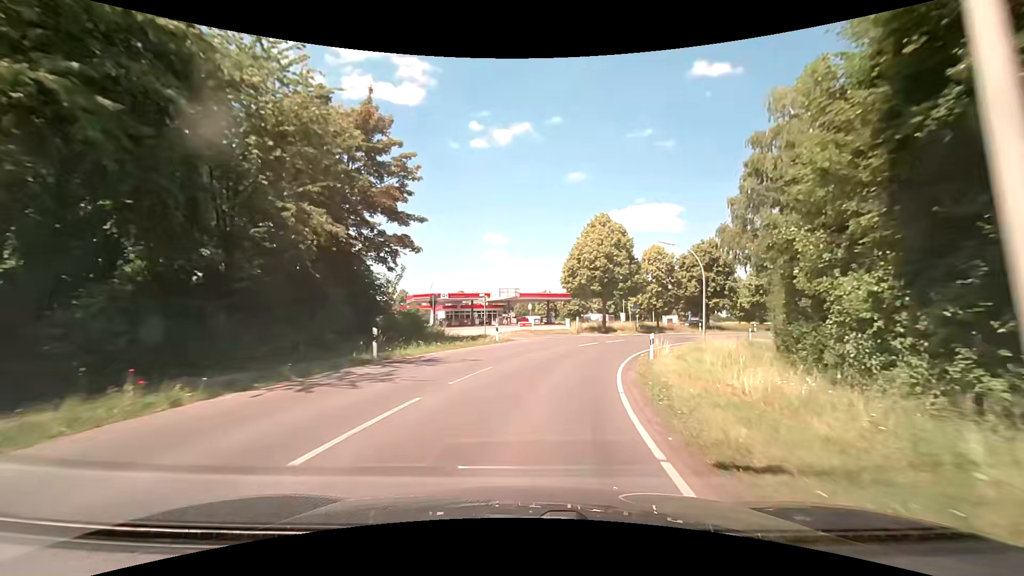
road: secondary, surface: asphalt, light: Day
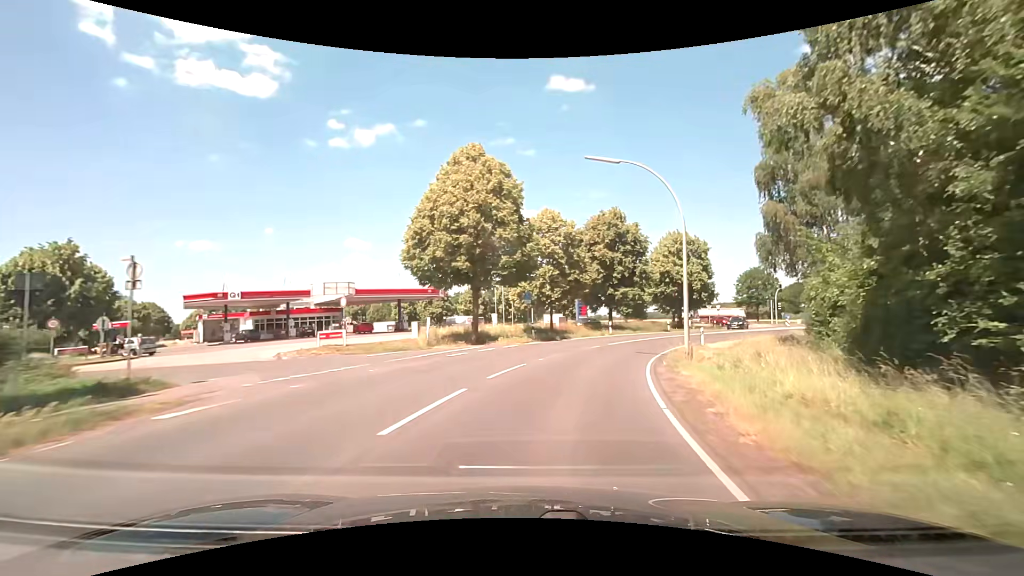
(+2.5, +22.0) m; +15°
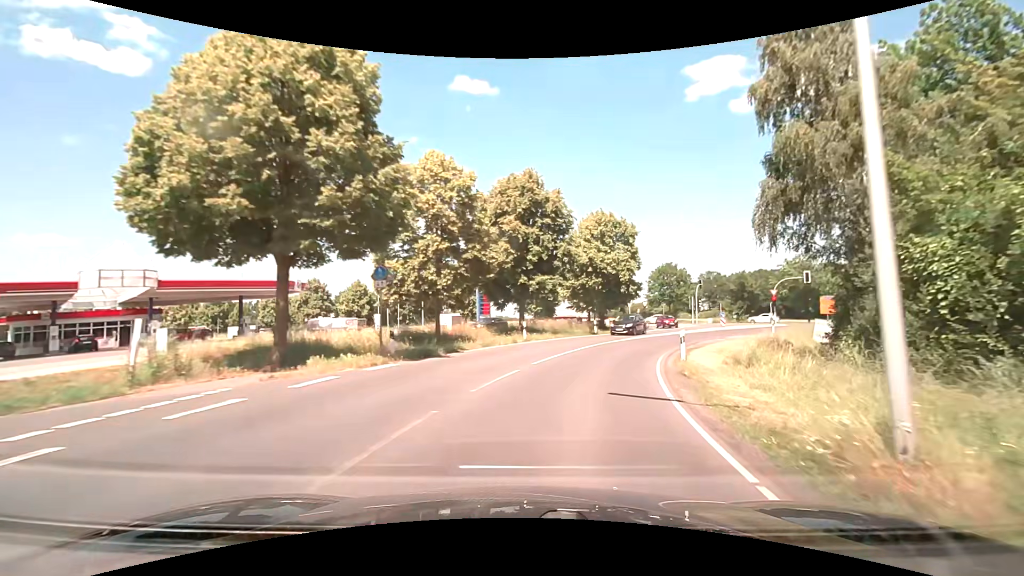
(+1.2, +14.0) m; +11°
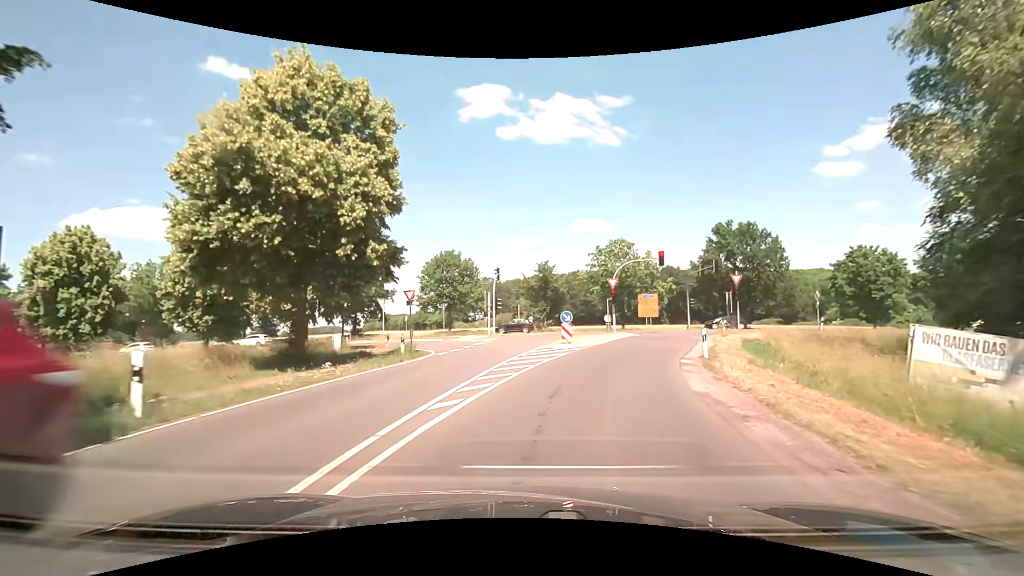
(+6.7, +30.0) m; +26°
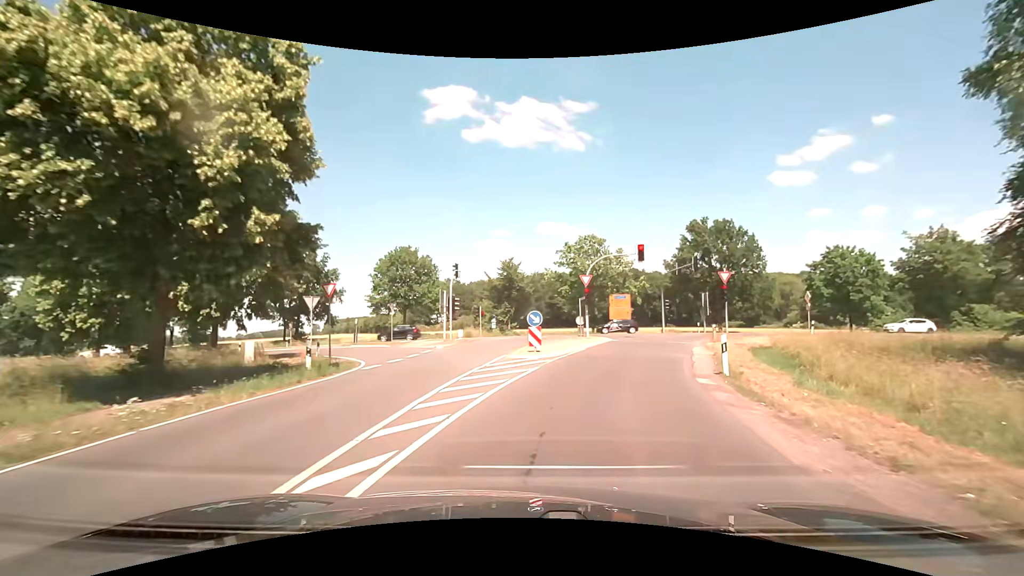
(+0.1, +5.2) m; +3°
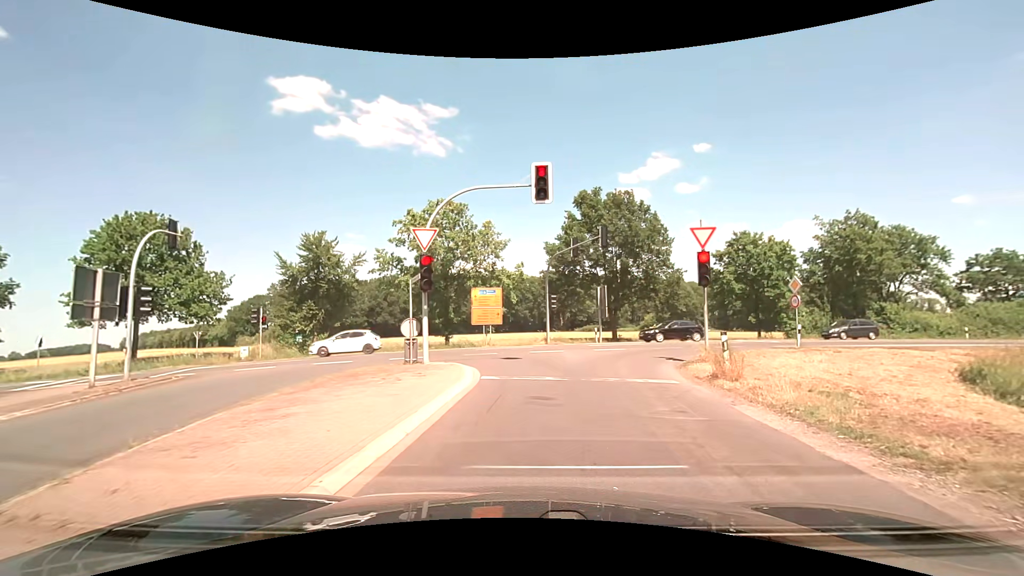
(+2.5, +18.4) m; +15°
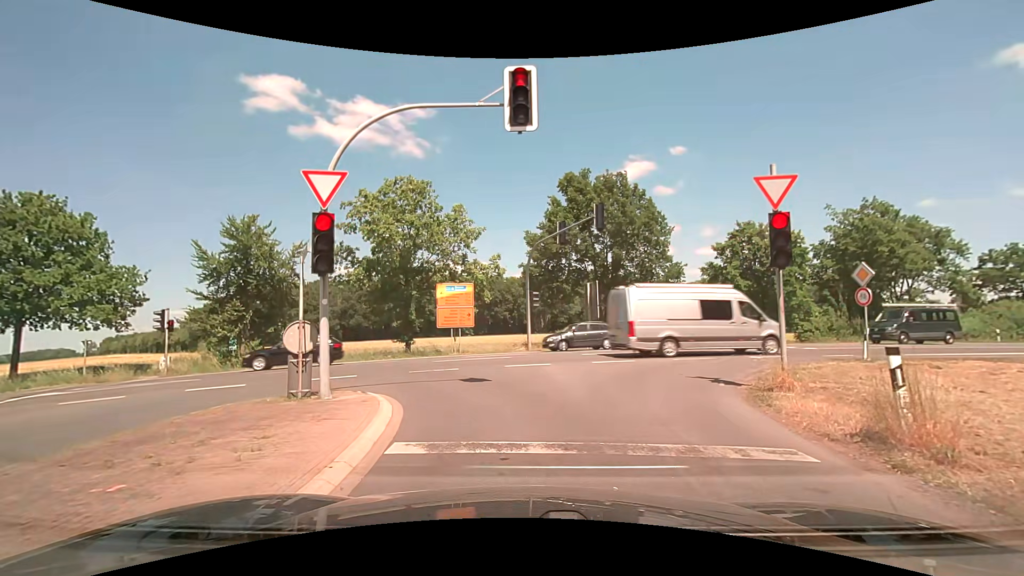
(+0.3, +6.0) m; +4°
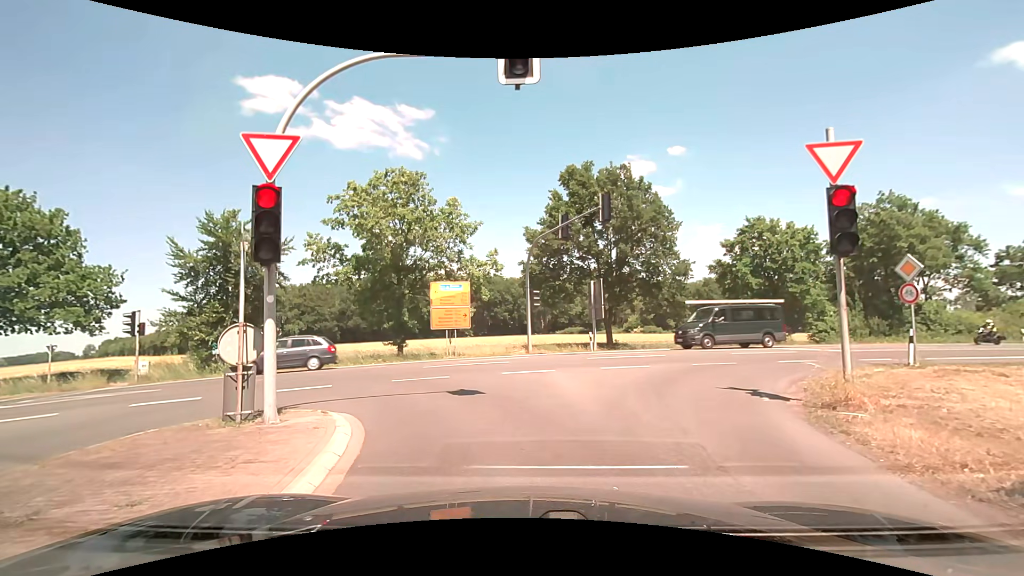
(0.0, +1.8) m; 0°
(-1, +10) (-7, +18) (-16, +21) (-26, +19) (-35, +17) (-45, +14) (-55, +11) (-64, +8) (-74, +5) (-84, +3) m
